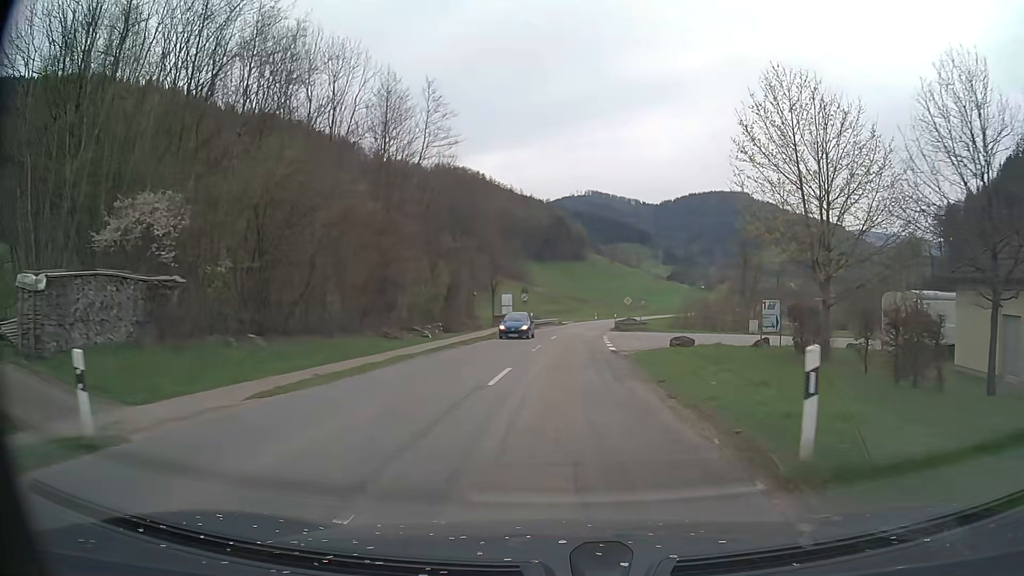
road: secondary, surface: asphalt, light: Day
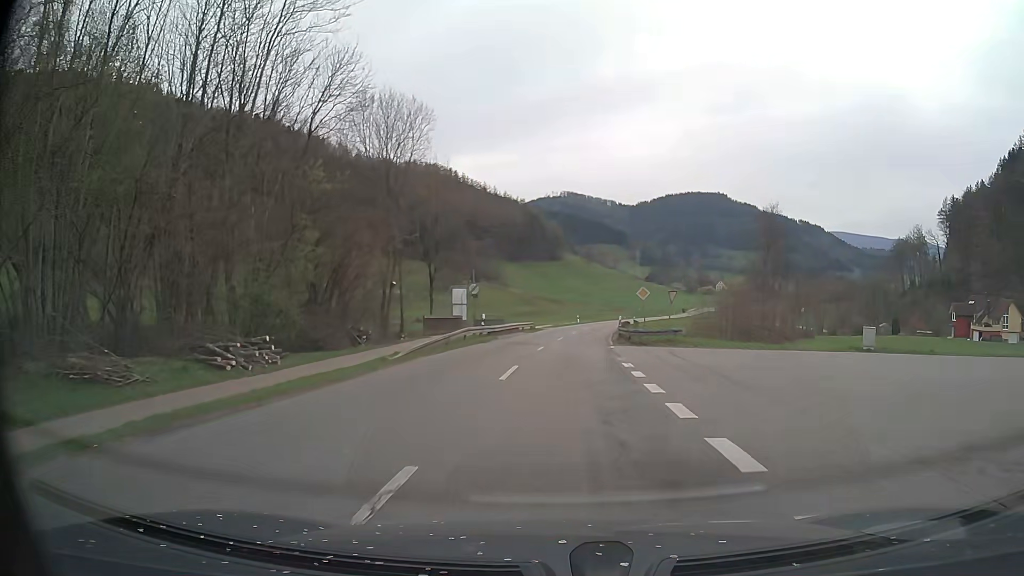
(+0.4, +22.9) m; +2°
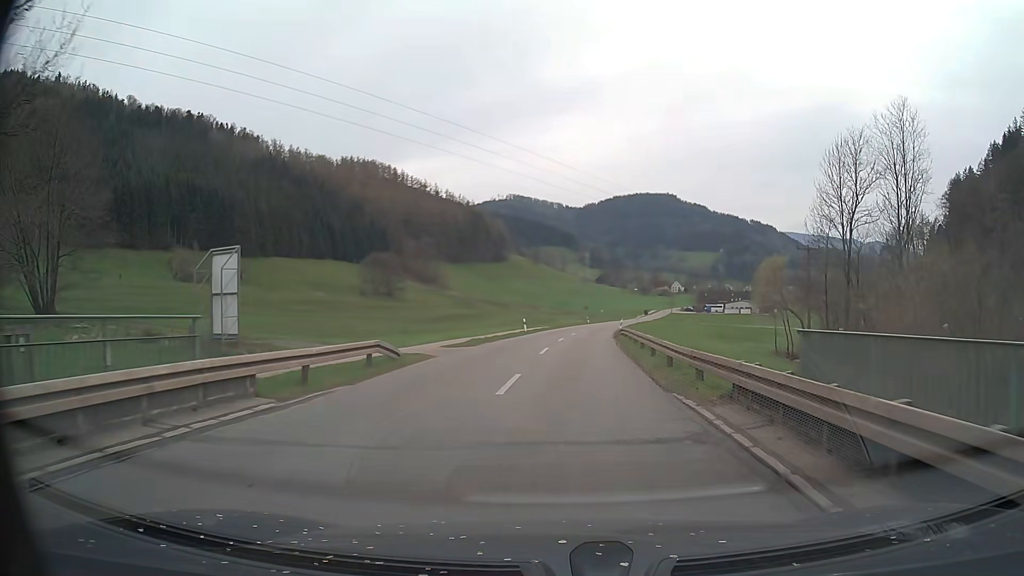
(+1.4, +38.4) m; +5°
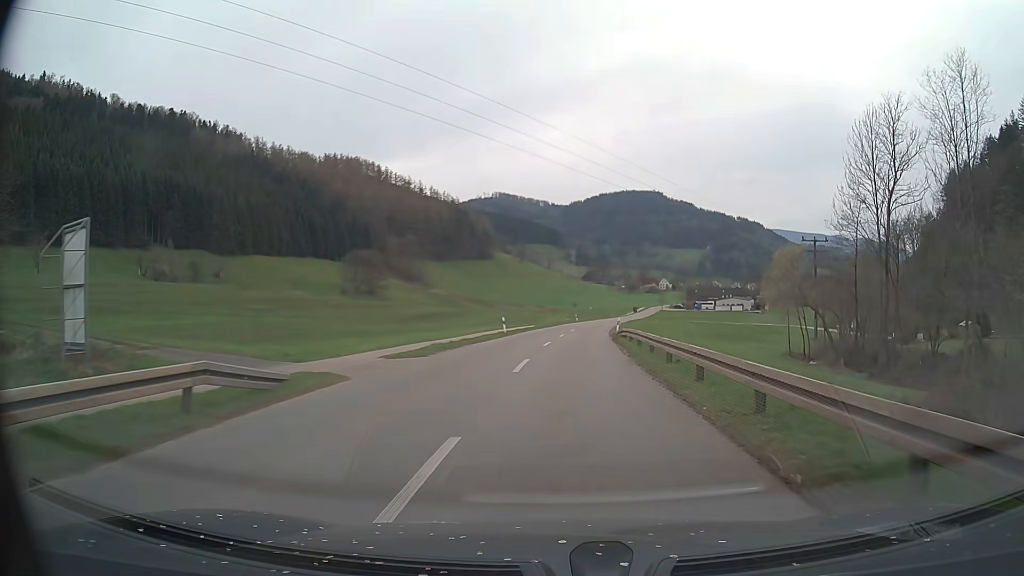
(+0.1, +8.4) m; +1°
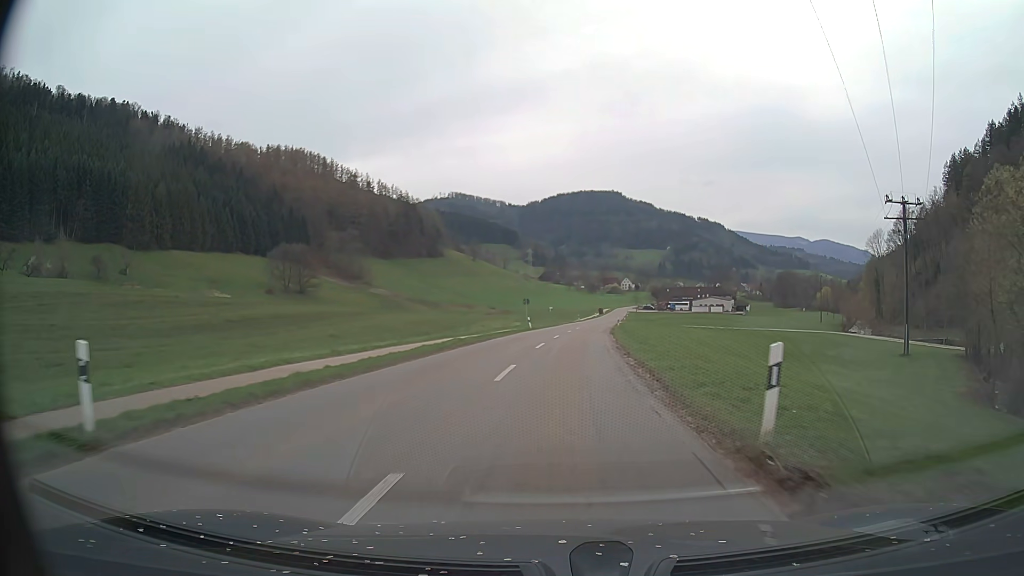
(+1.4, +37.9) m; +4°
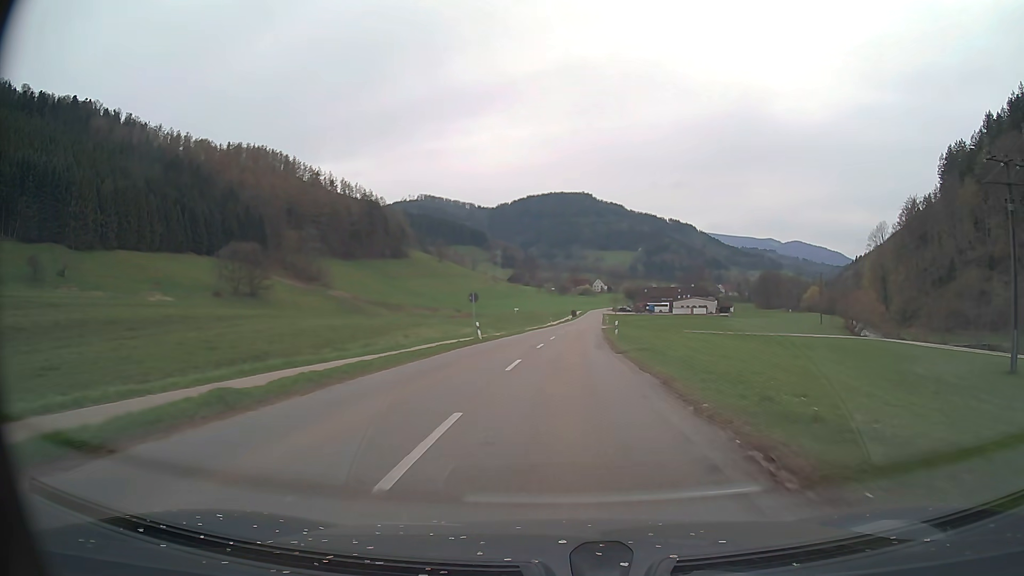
(+0.3, +20.8) m; +2°
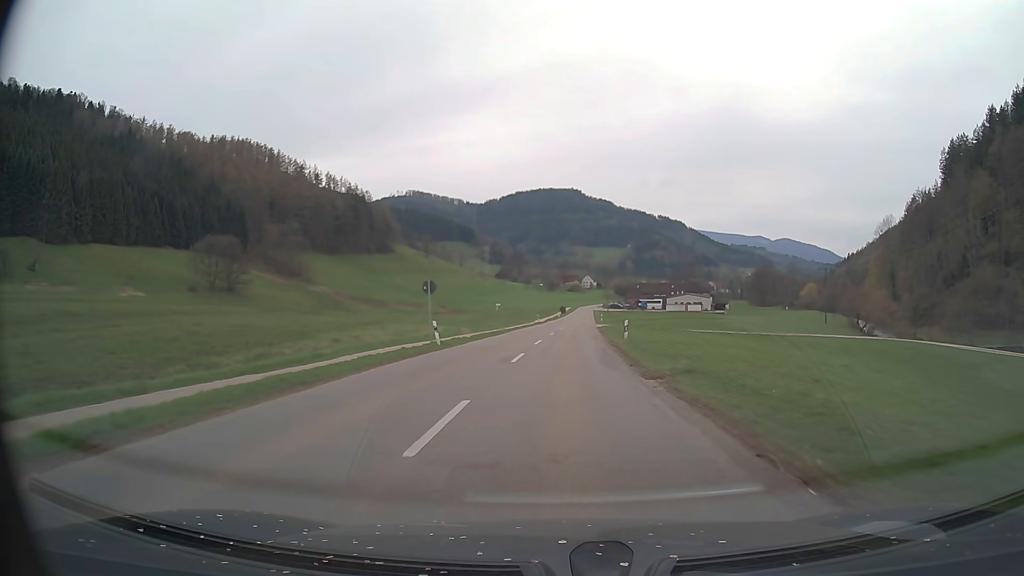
(+0.1, +10.4) m; +1°
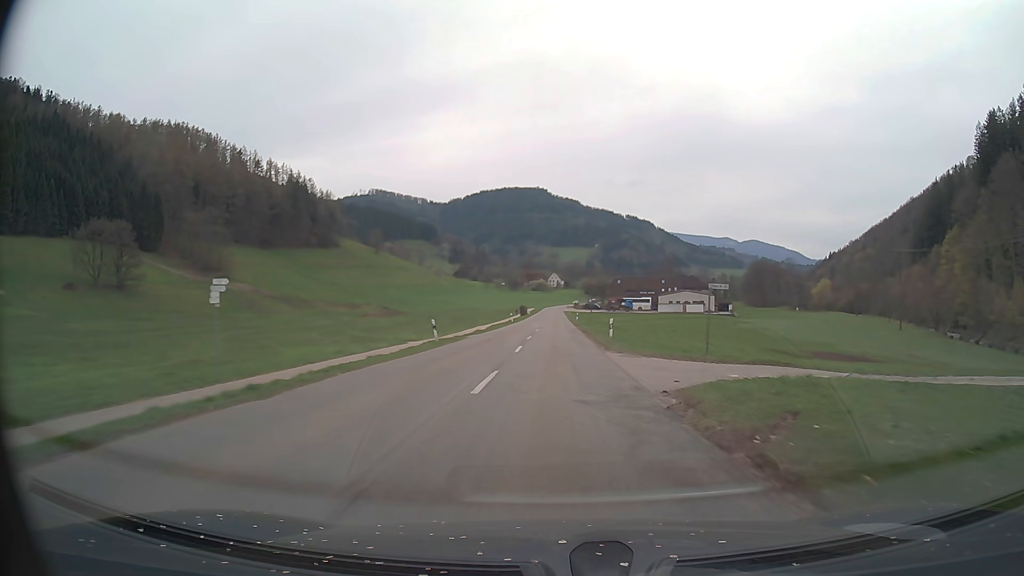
(+2.0, +53.2) m; +3°
(0, +10) (0, +20) (0, +30) (0, +40) (0, +50) (0, +60) (0, +70) (0, +80) (0, +90) (0, +100) m
